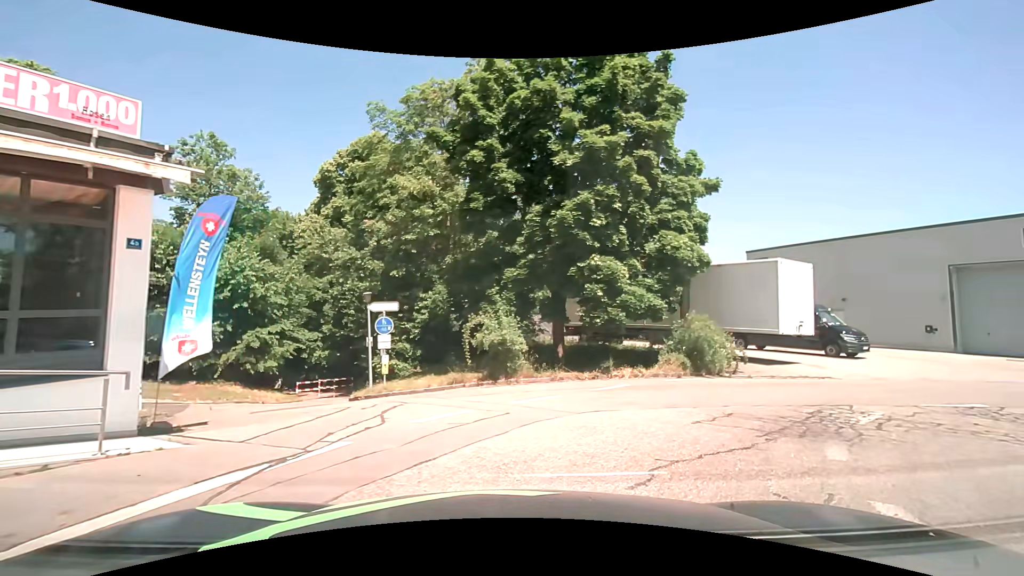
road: service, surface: asphalt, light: Day
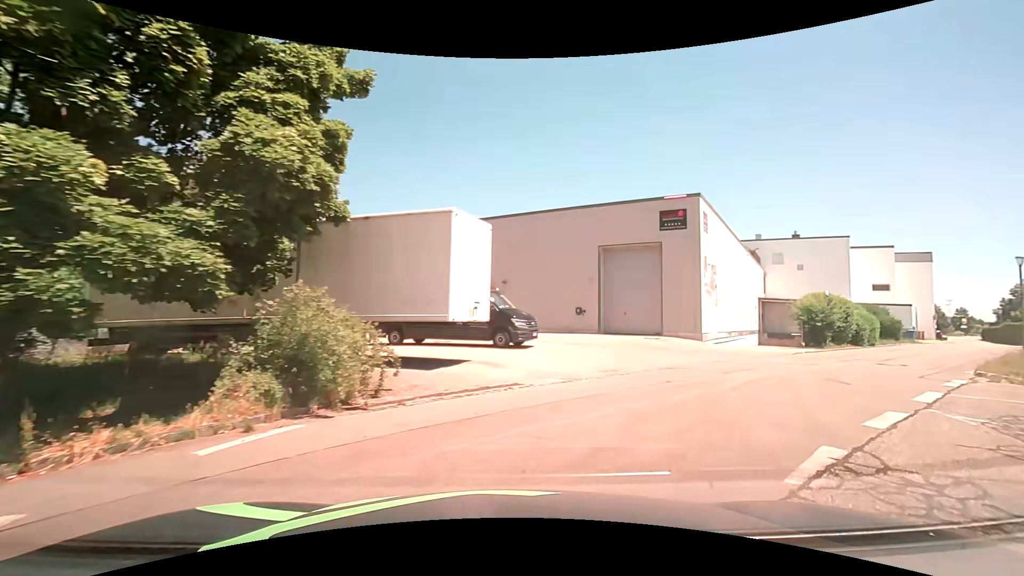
(+2.8, +8.6) m; +37°
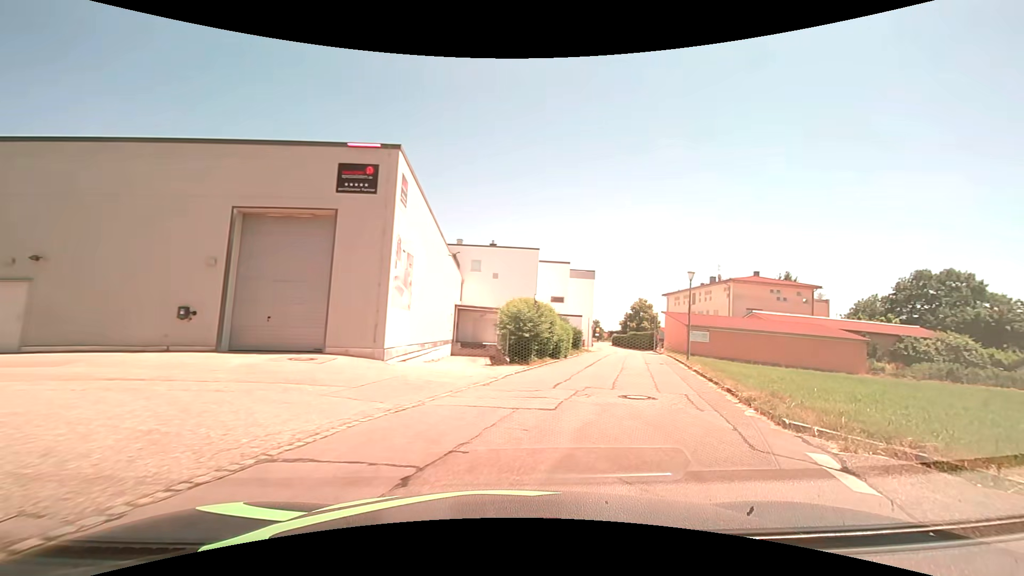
(+2.6, +8.5) m; +34°
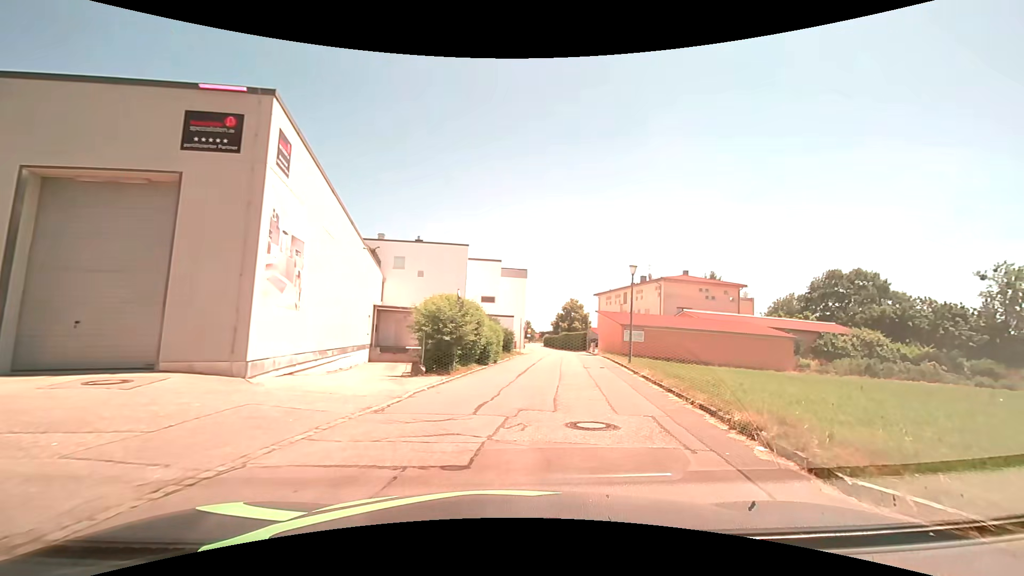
(+0.3, +3.5) m; +8°
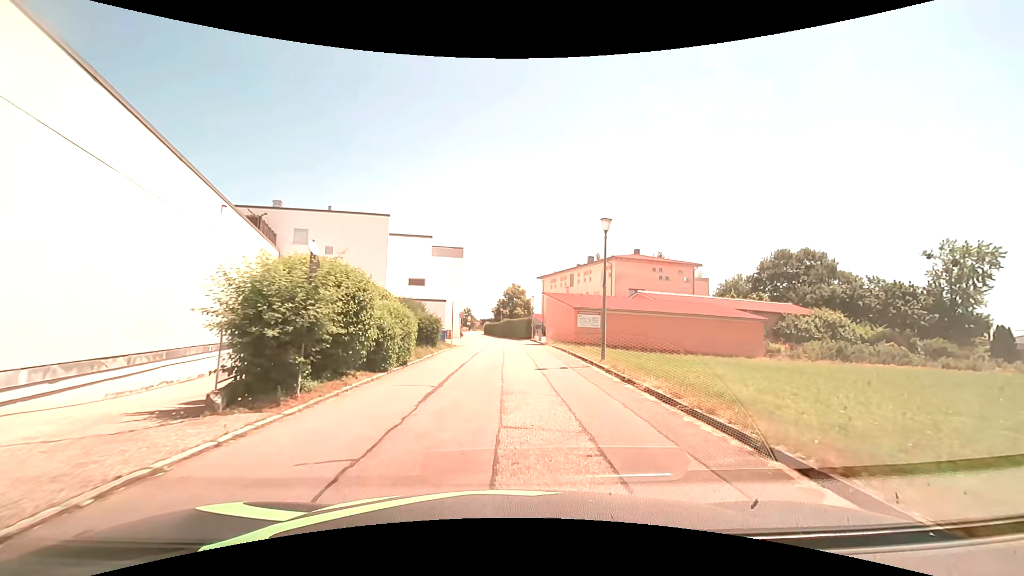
(+0.6, +8.1) m; +8°
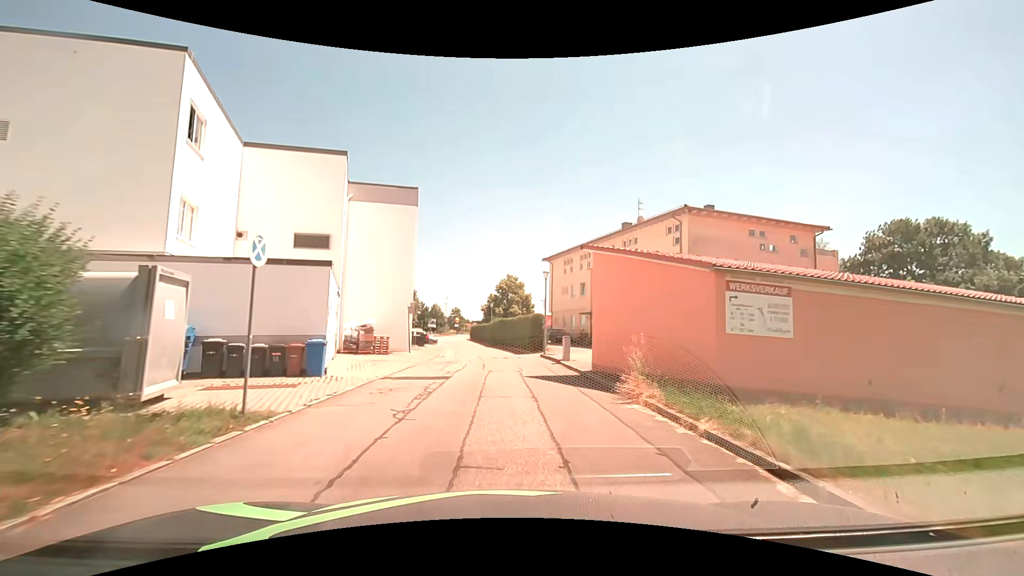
(-0.1, +25.9) m; 0°
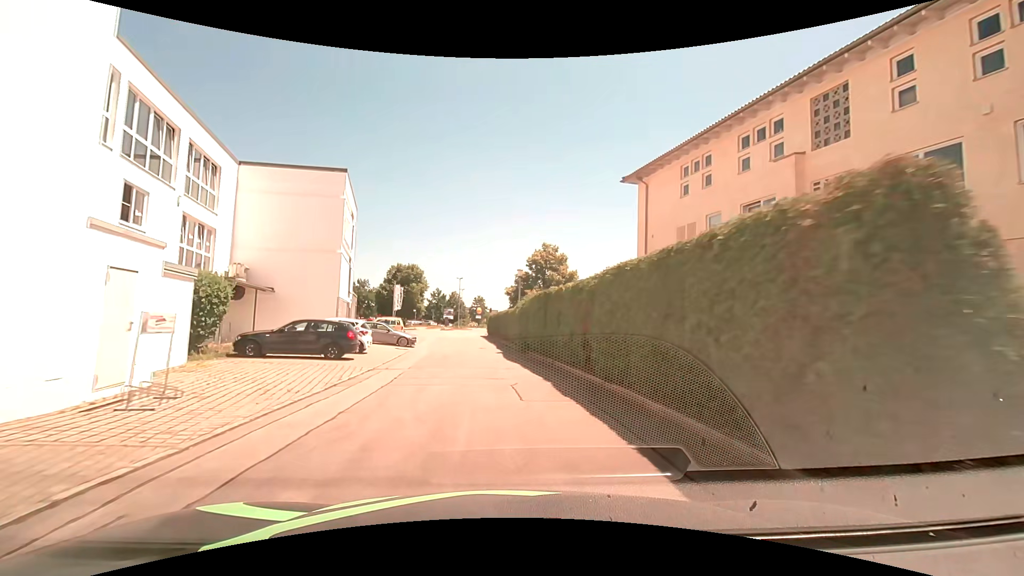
(-0.7, +29.6) m; -3°
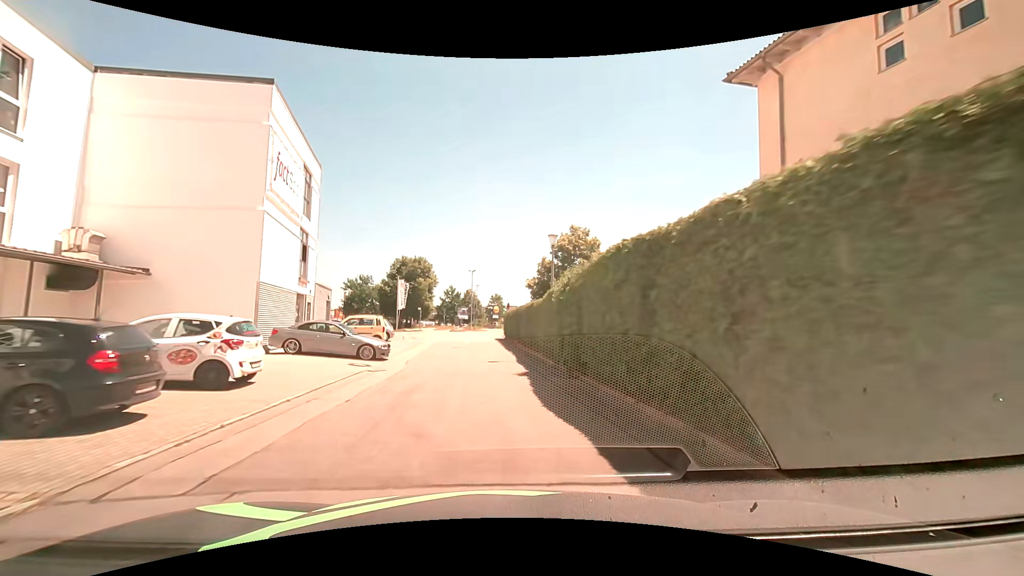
(-0.3, +11.9) m; -2°
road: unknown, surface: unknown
(0, +10) (-1, +20) (-1, +30) (-2, +40) (-3, +50) (-3, +60) (0, +69) (+9, +74) (+17, +80) (+18, +90) m
